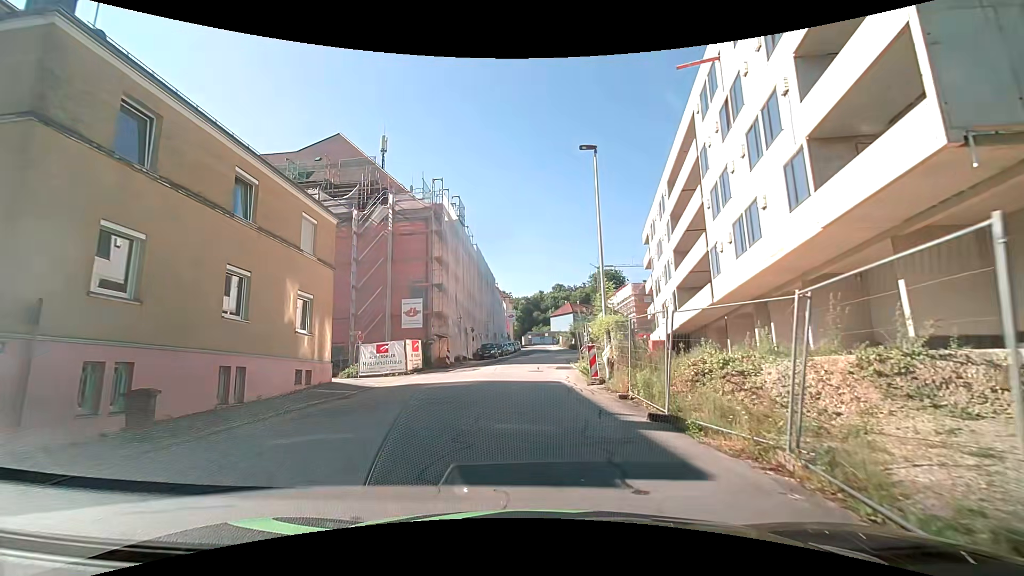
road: residential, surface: asphalt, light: Day
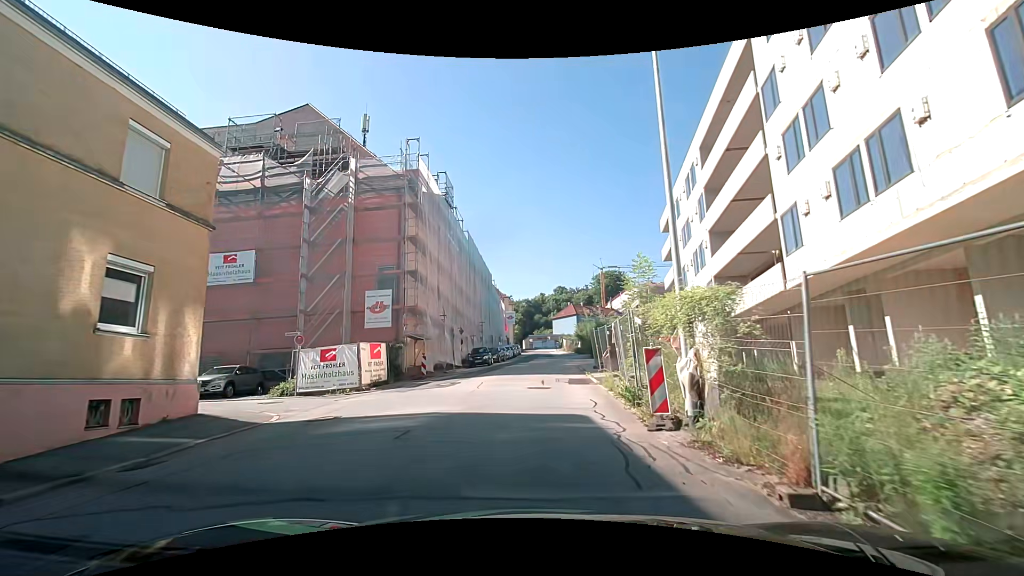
(0.0, +8.2) m; 0°
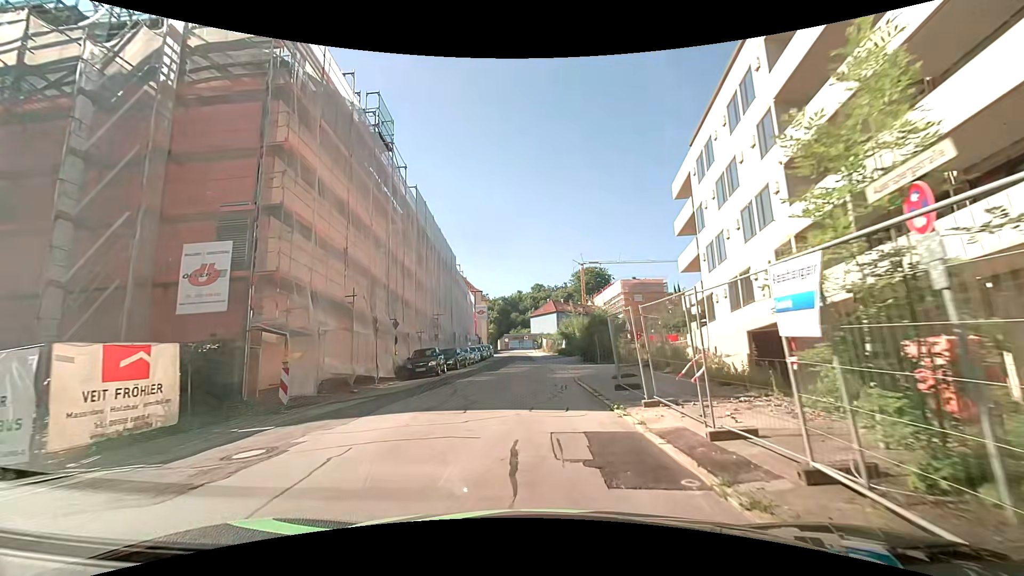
(+0.3, +12.9) m; +2°
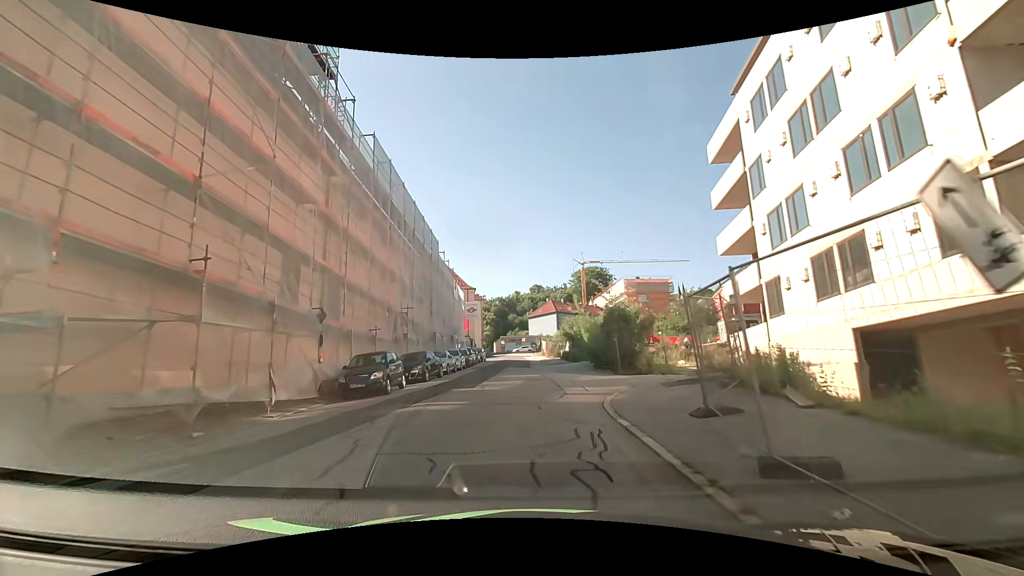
(+0.2, +8.7) m; +1°
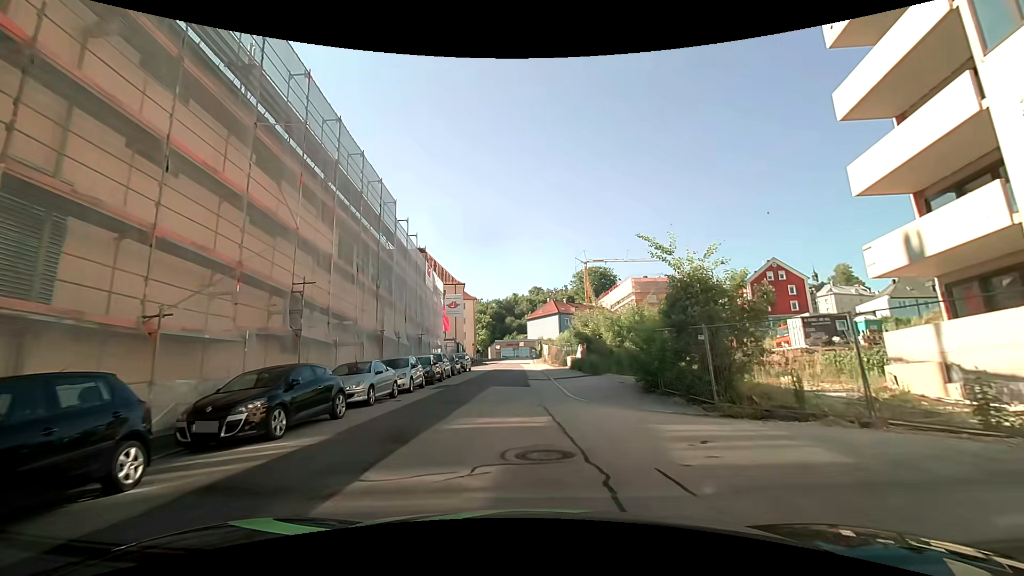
(+0.2, +13.3) m; +1°
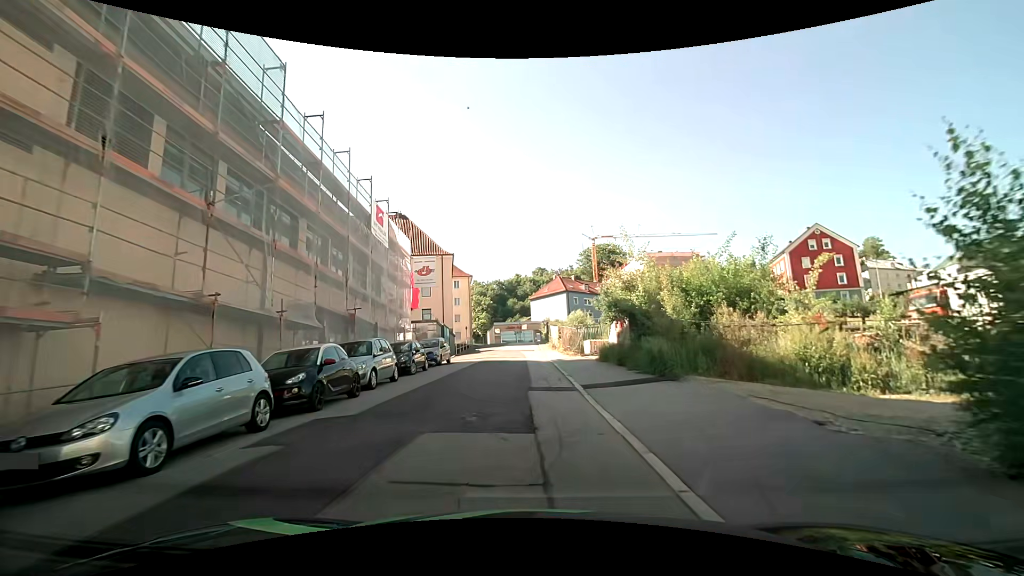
(-0.1, +13.6) m; 0°
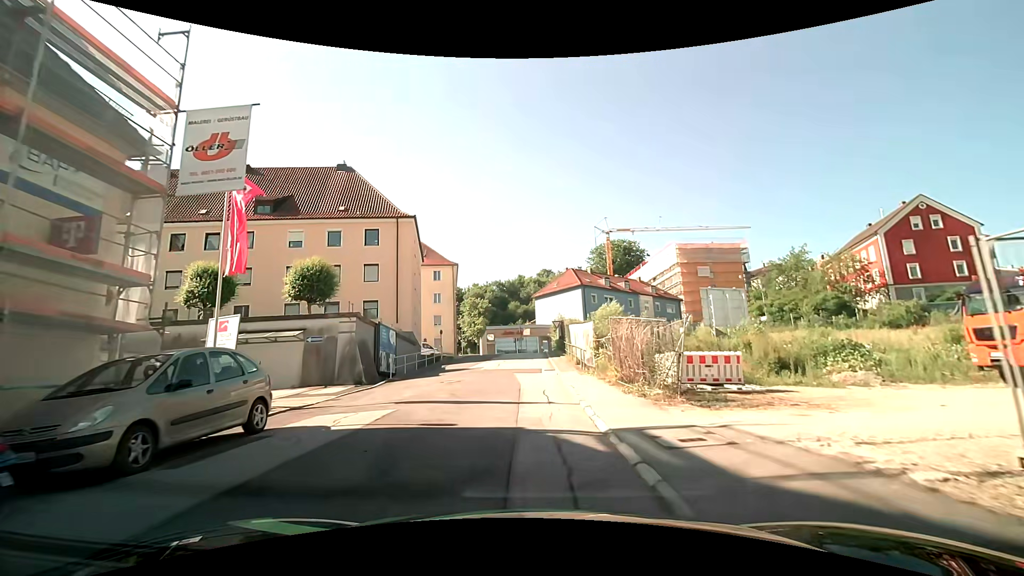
(-0.4, +22.3) m; -2°
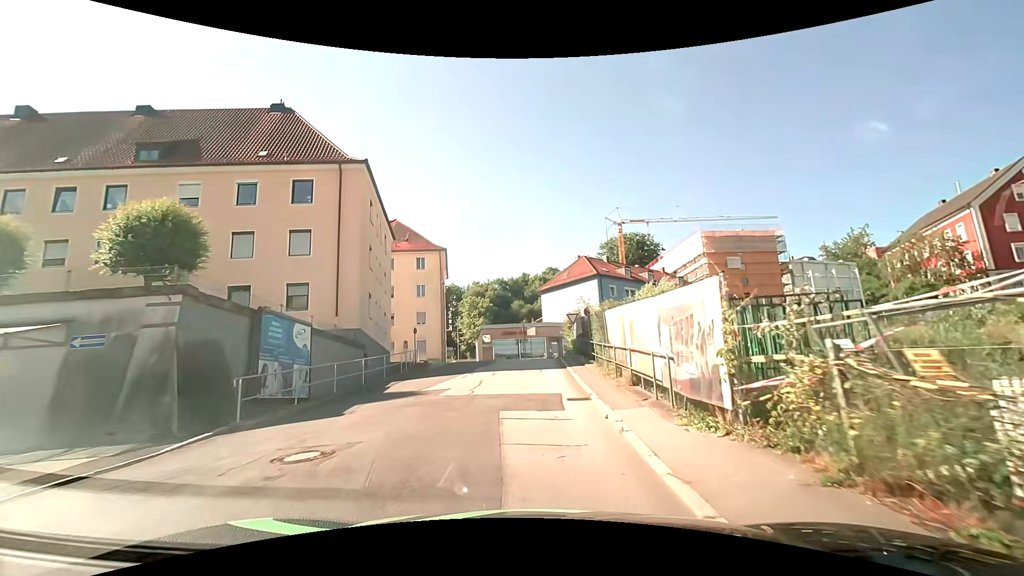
(0.0, +12.8) m; 0°
(0, +10) (0, +20) (-1, +30) (-1, +40) (-6, +48) (-16, +48) (-26, +46) (-36, +44) (-45, +42) (-55, +41) m
